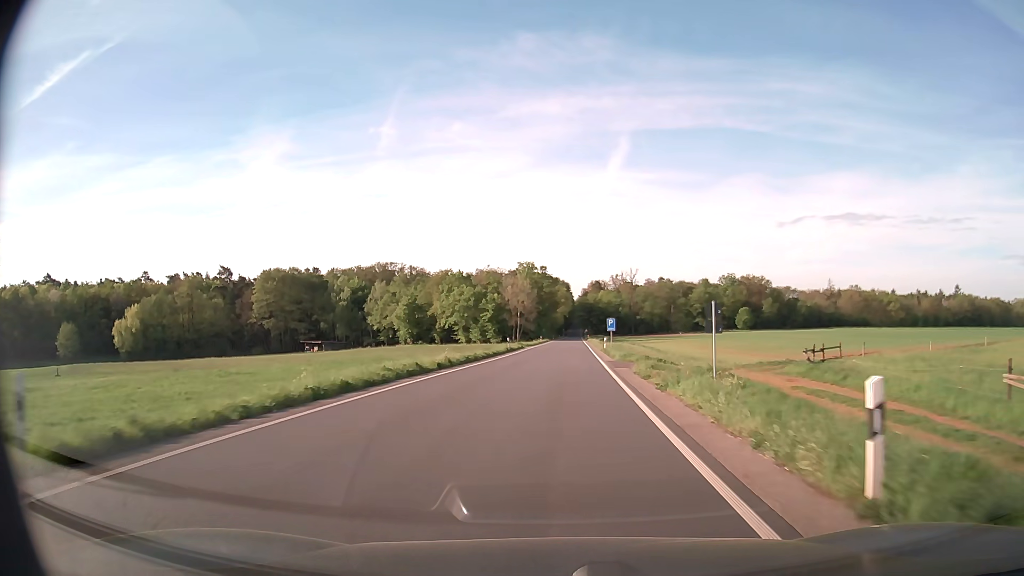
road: secondary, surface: asphalt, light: Day
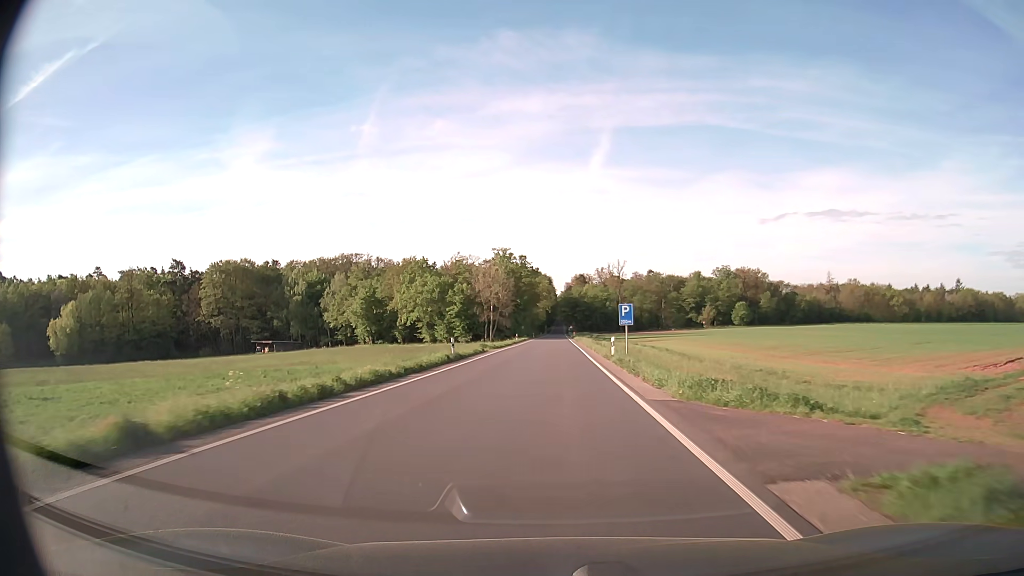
(+0.4, +21.6) m; +2°
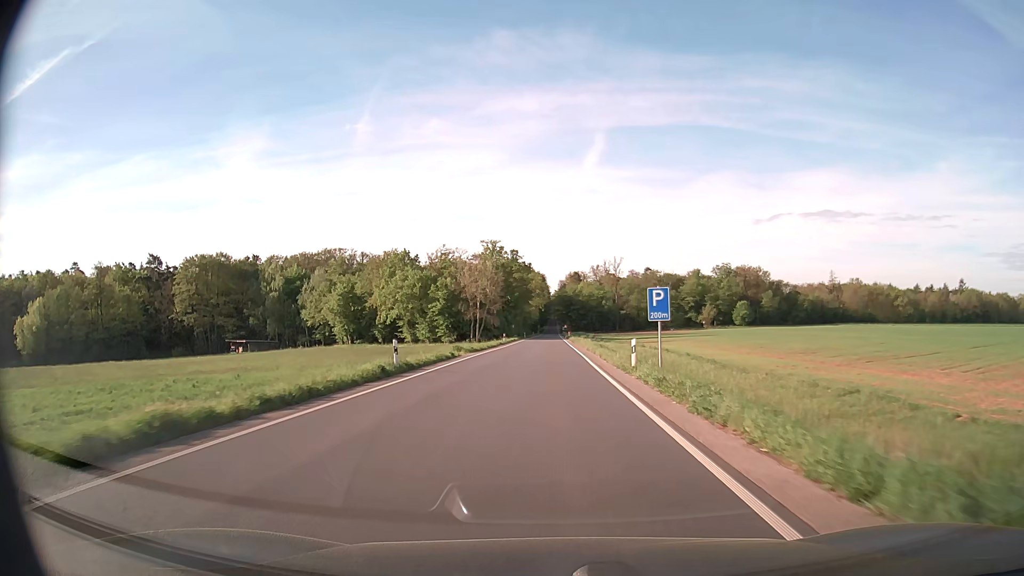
(+0.1, +10.8) m; 0°
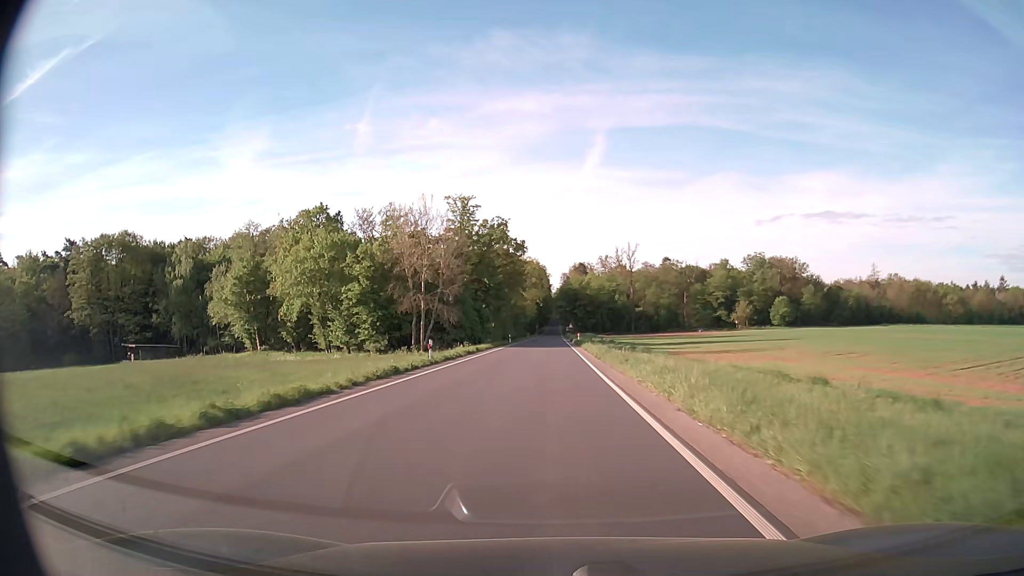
(+0.1, +43.2) m; 0°
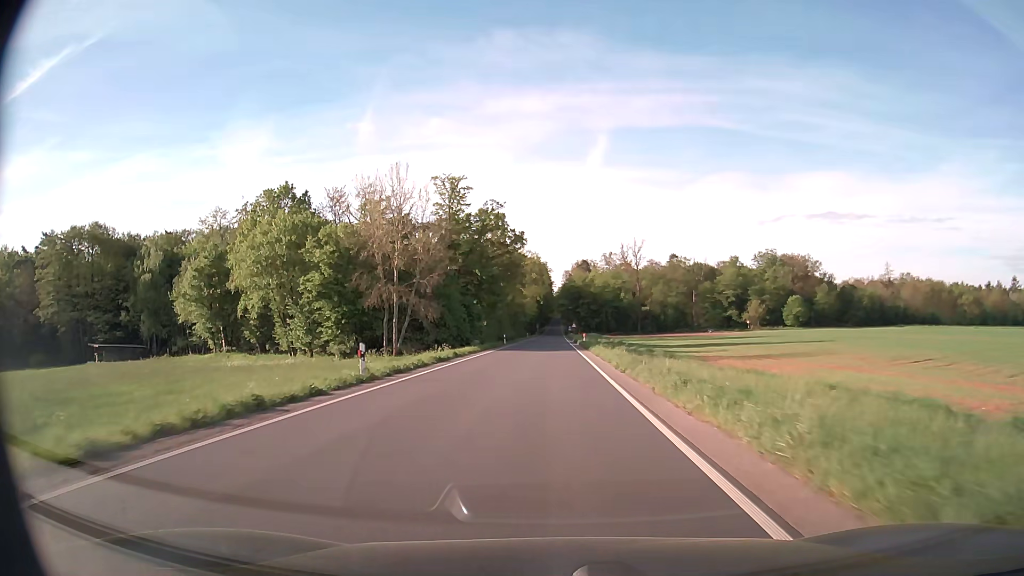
(0.0, +10.8) m; 0°
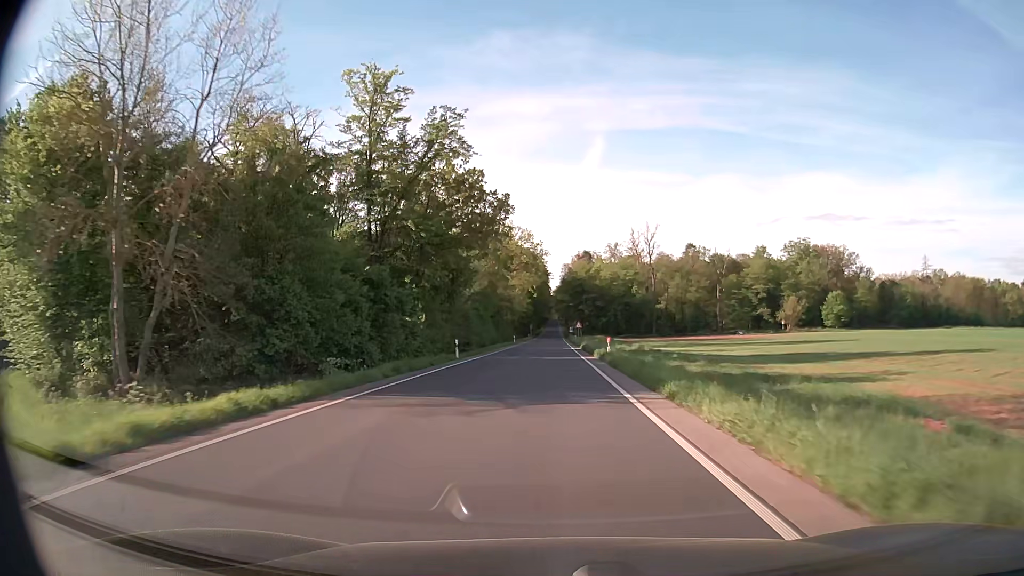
(0.0, +32.4) m; 0°
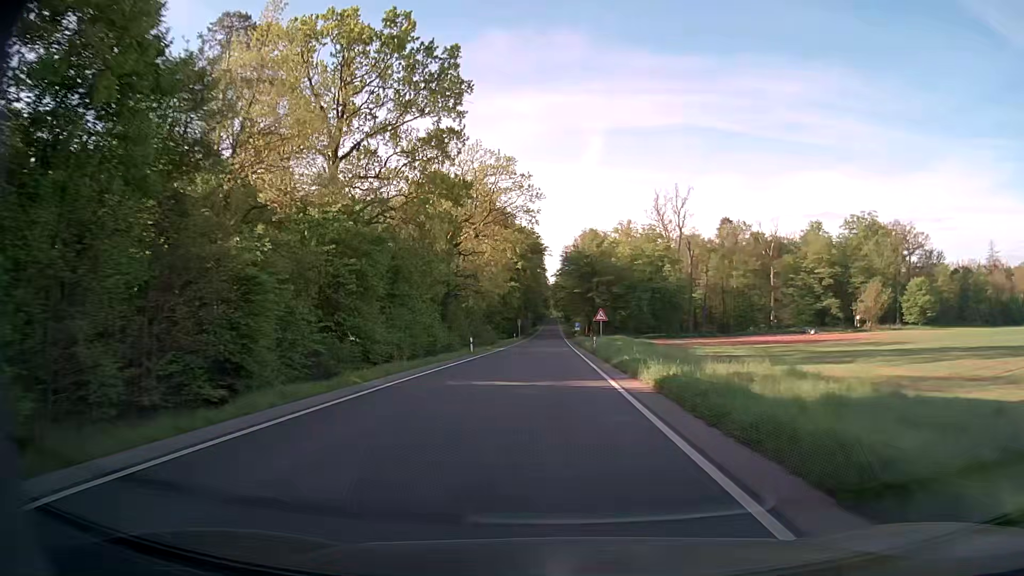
(+0.1, +43.2) m; 0°
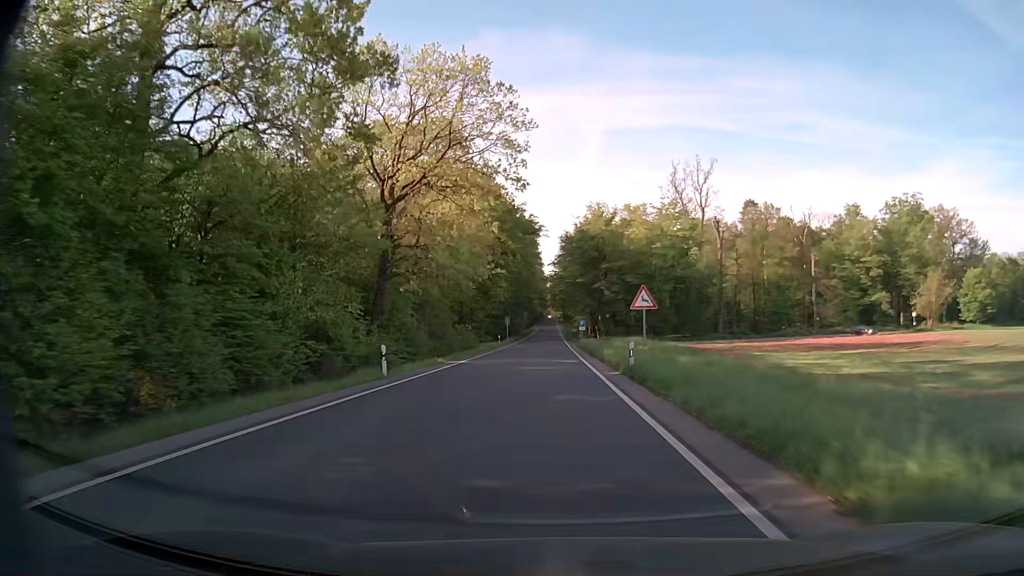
(+0.1, +21.6) m; 0°
(0, +10) (0, +20) (0, +30) (0, +40) (0, +50) (0, +60) (0, +70) (0, +80) (0, +90) (0, +100) m
